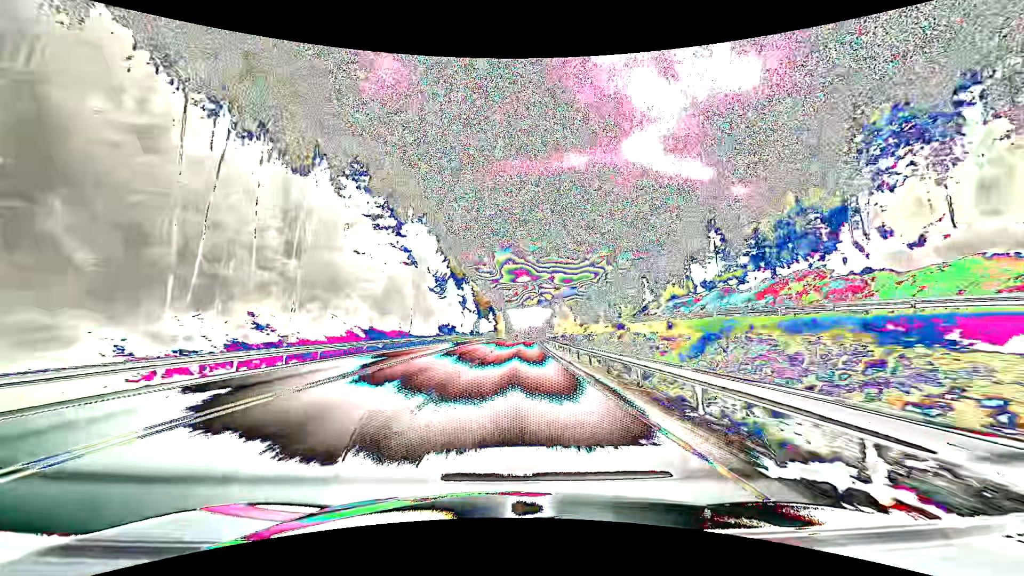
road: primary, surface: asphalt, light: Day
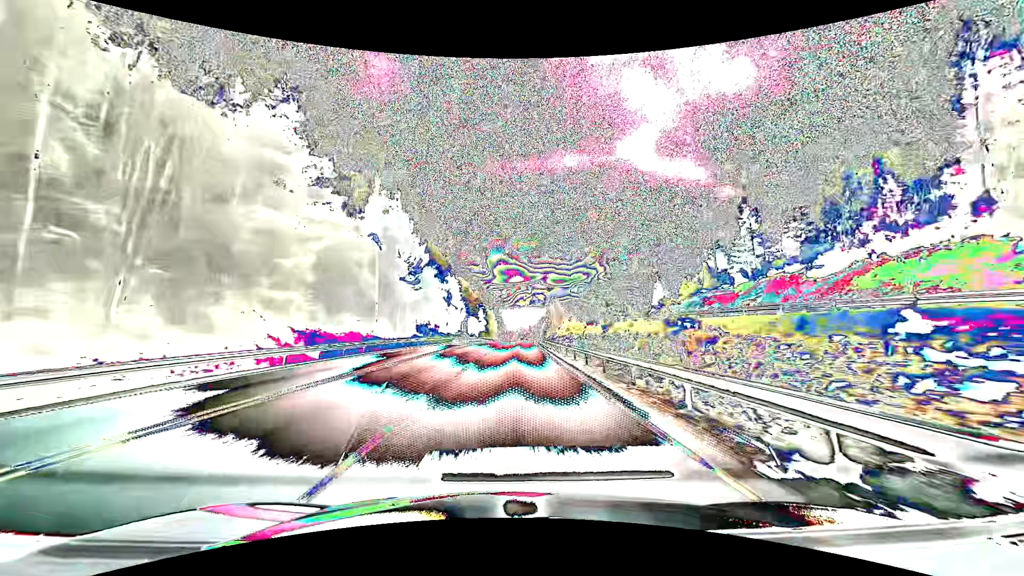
(+0.1, +15.7) m; +1°
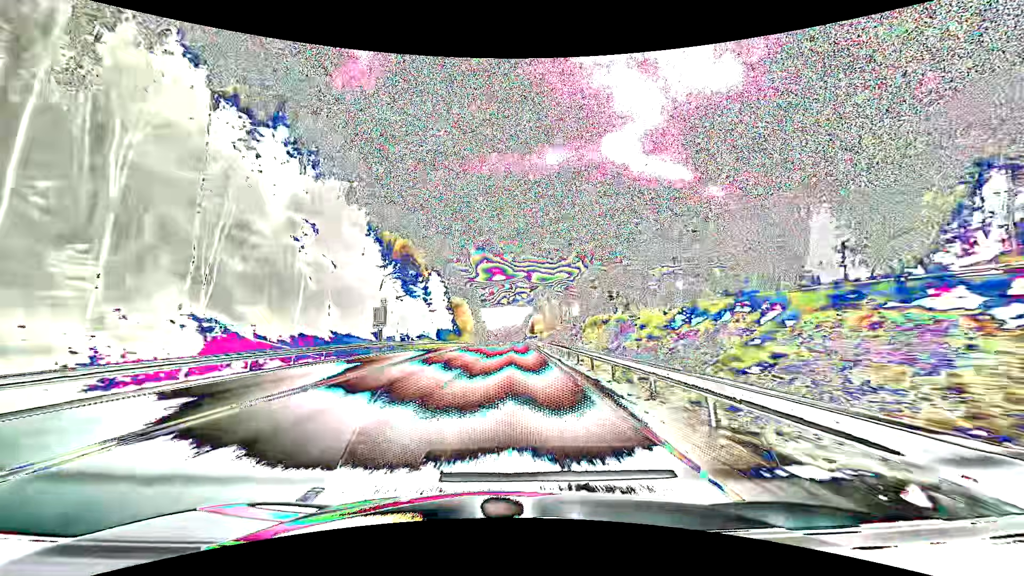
(+1.3, +63.1) m; +2°
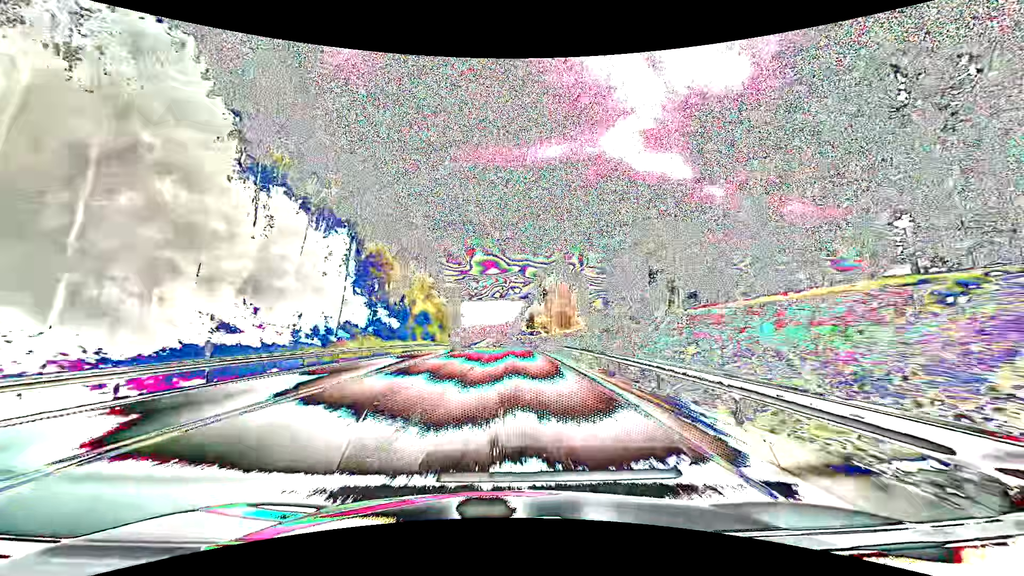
(+0.7, +79.3) m; +1°
(0, +10) (0, +20) (0, +30) (0, +40) (0, +50) (0, +60) (0, +70) (0, +80) (0, +90) (0, +100) m
